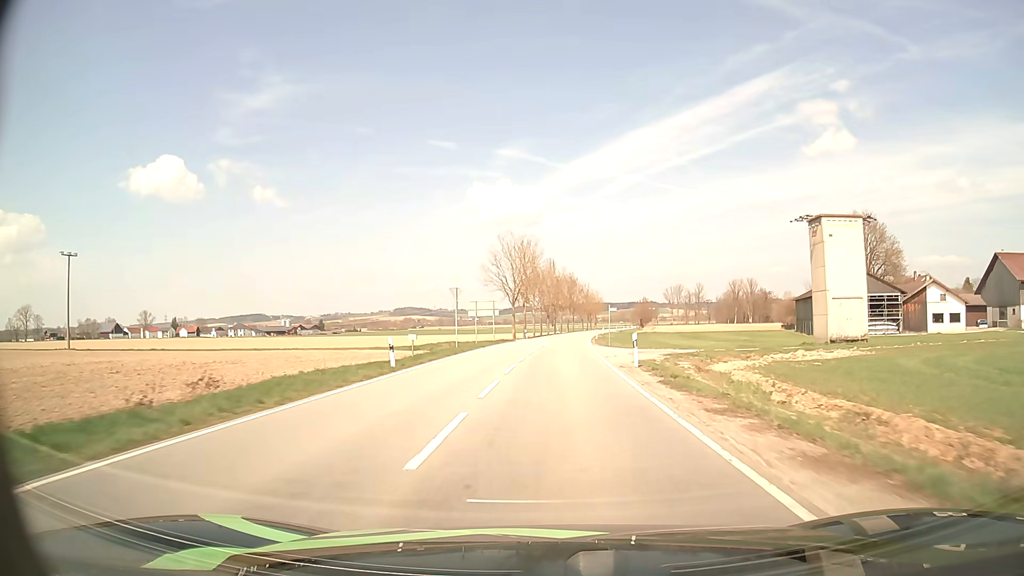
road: tertiary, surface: asphalt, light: Day
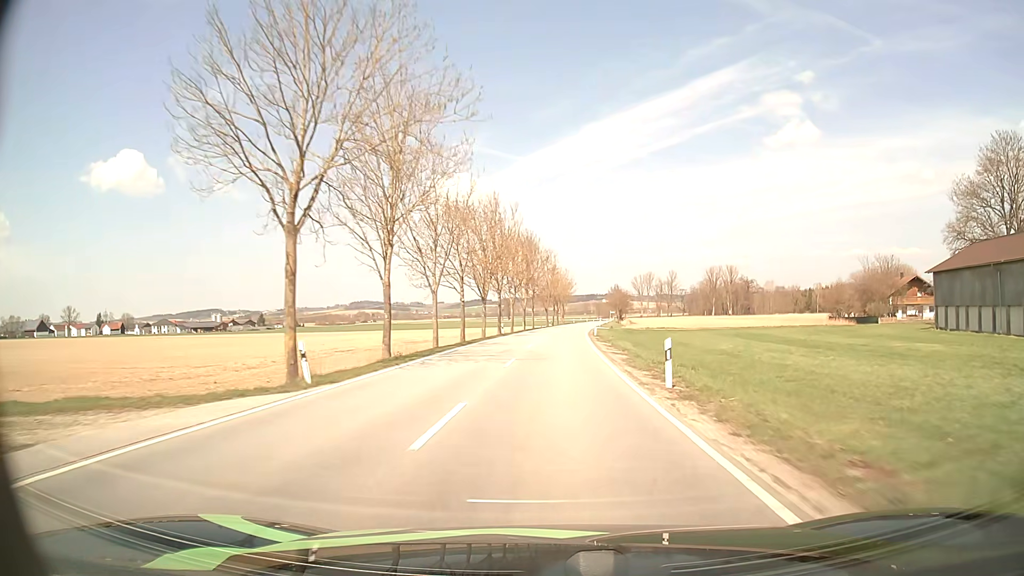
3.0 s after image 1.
(+2.0, +60.4) m; +4°
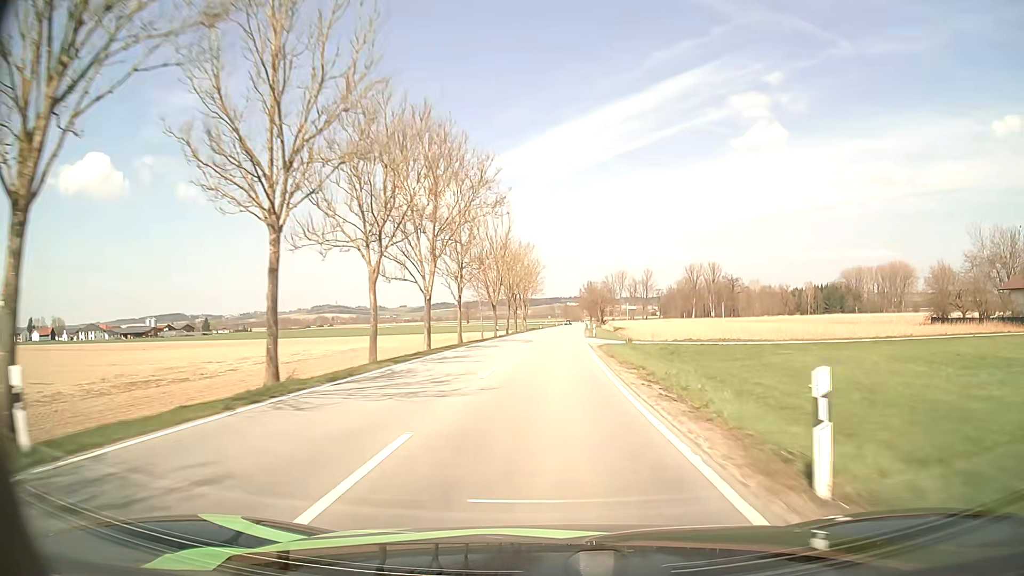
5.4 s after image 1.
(+1.3, +51.9) m; +3°
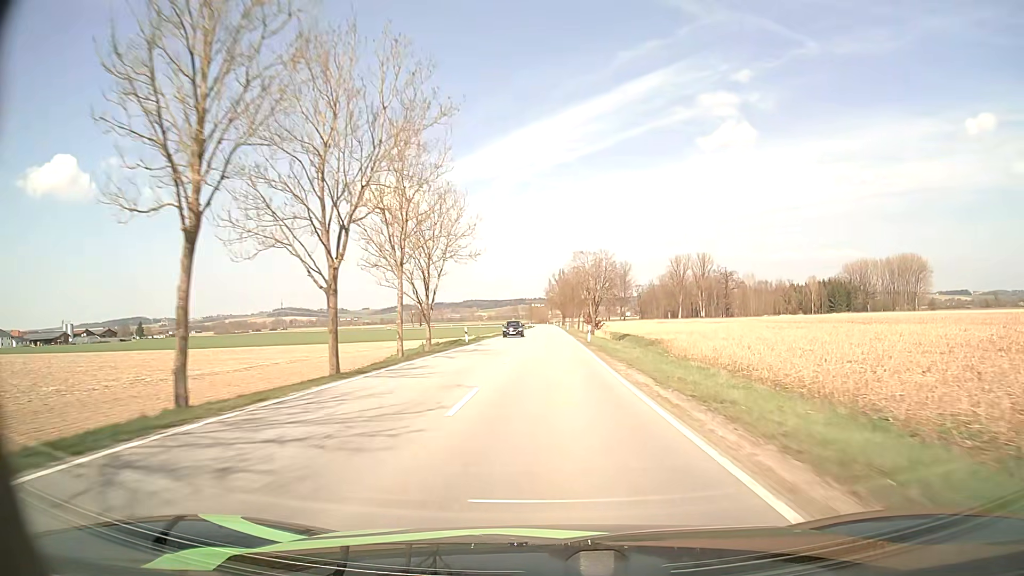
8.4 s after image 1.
(+1.6, +67.5) m; +3°
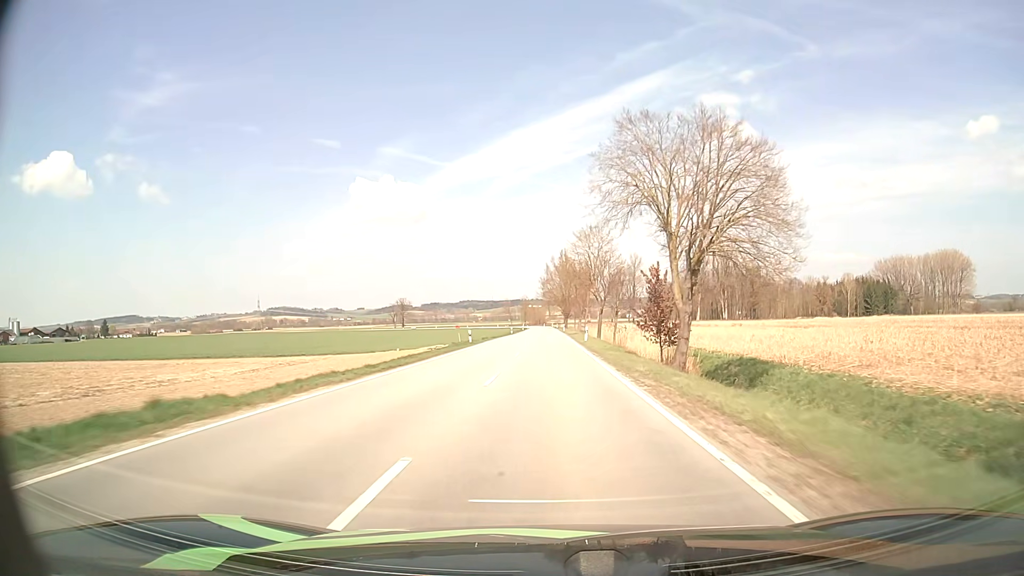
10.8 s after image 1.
(+0.2, +55.8) m; 0°
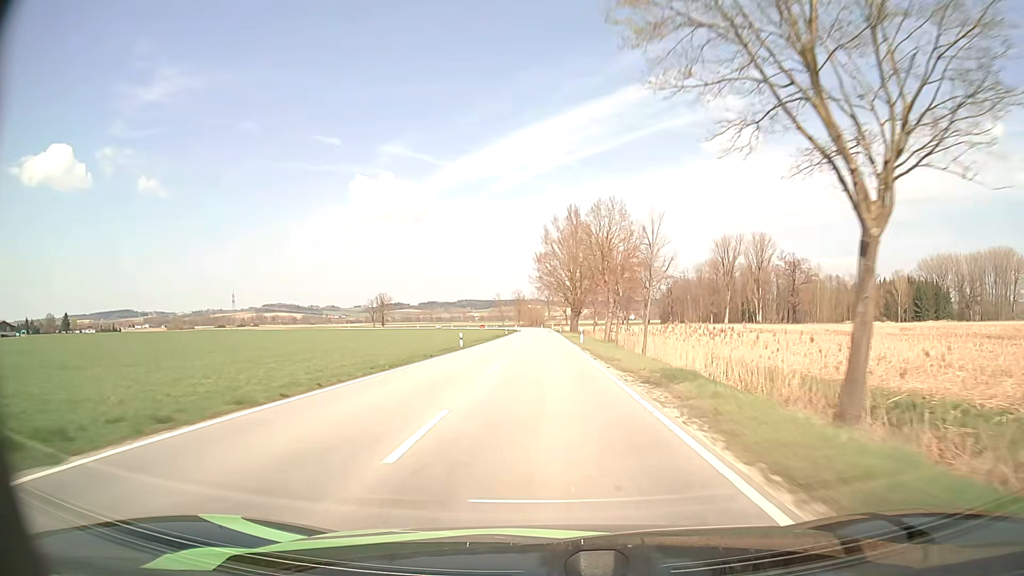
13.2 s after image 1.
(0.0, +57.3) m; 0°
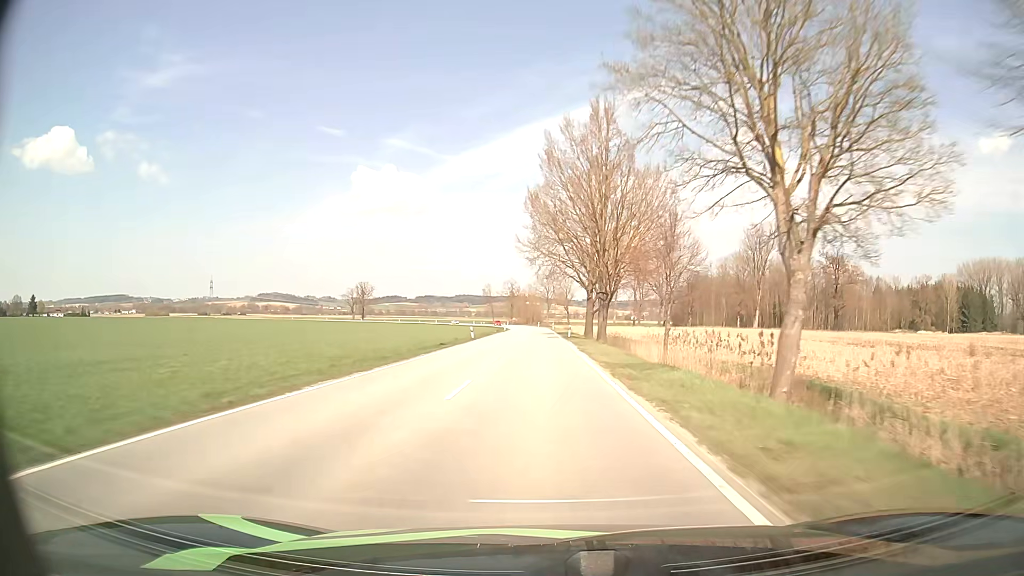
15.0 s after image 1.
(-0.1, +43.4) m; 0°
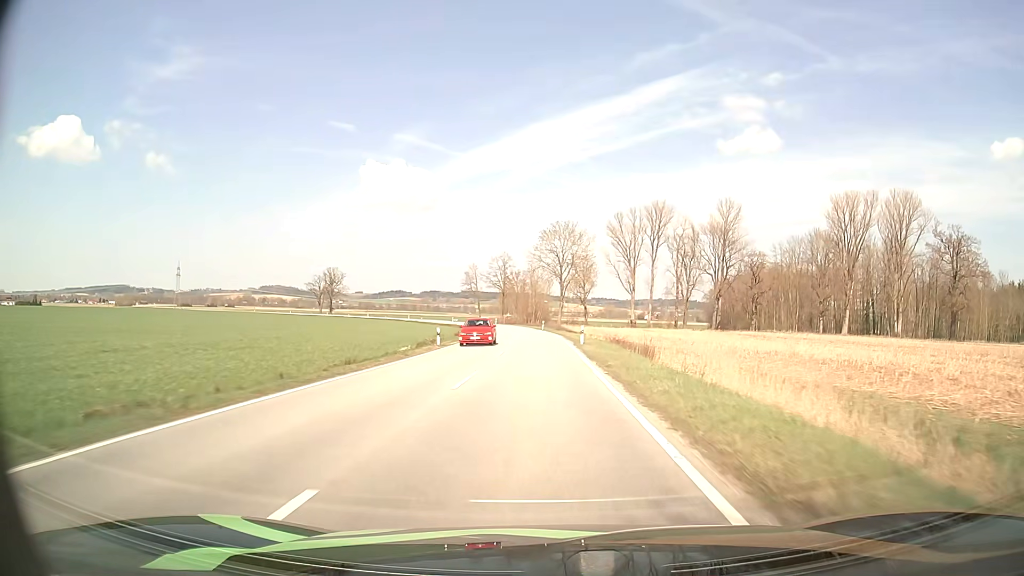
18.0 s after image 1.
(-0.6, +71.1) m; -1°
(0, +10) (0, +20) (0, +30) (0, +40) (0, +50) (-1, +60) (-2, +70) (-2, +80) (-4, +90) (-5, +100) m
